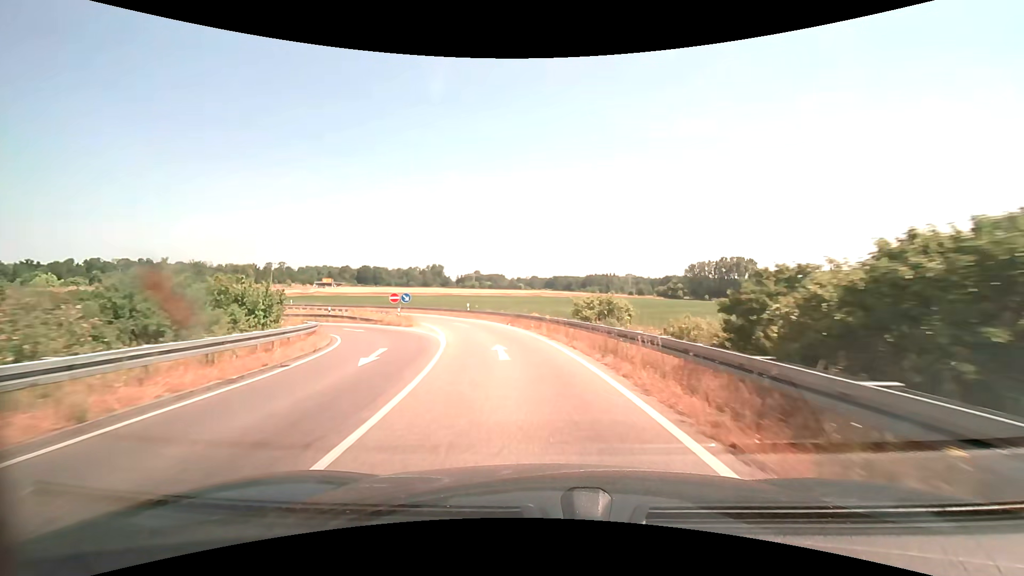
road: trunk_link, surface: asphalt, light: Day
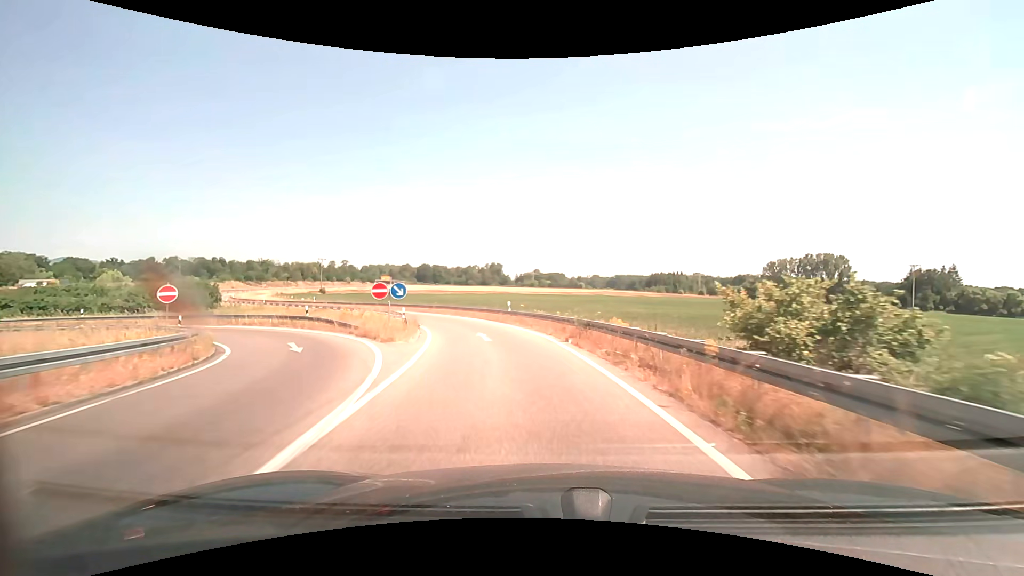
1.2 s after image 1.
(-0.9, +15.2) m; -7°
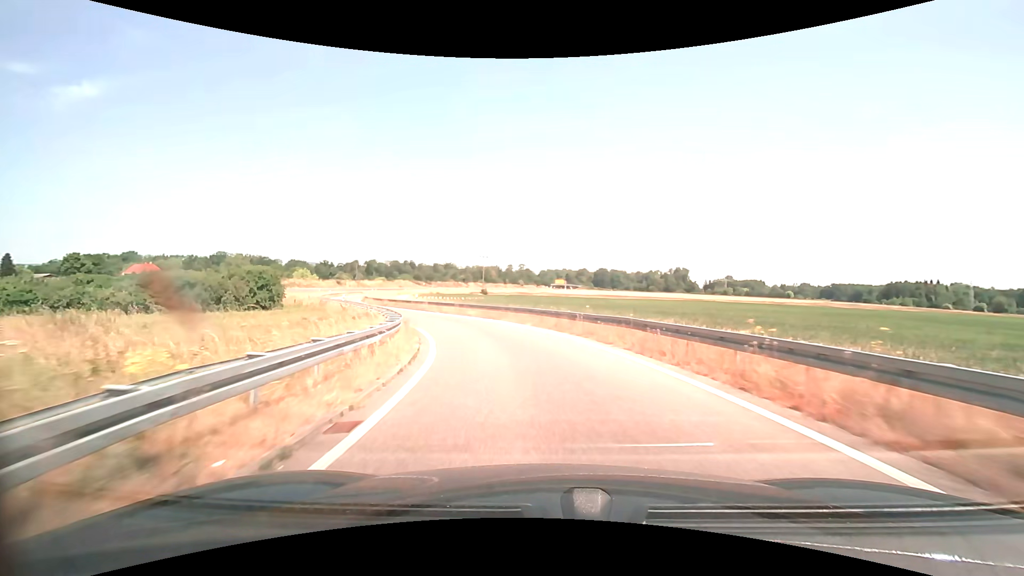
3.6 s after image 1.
(-5.0, +30.0) m; -20°
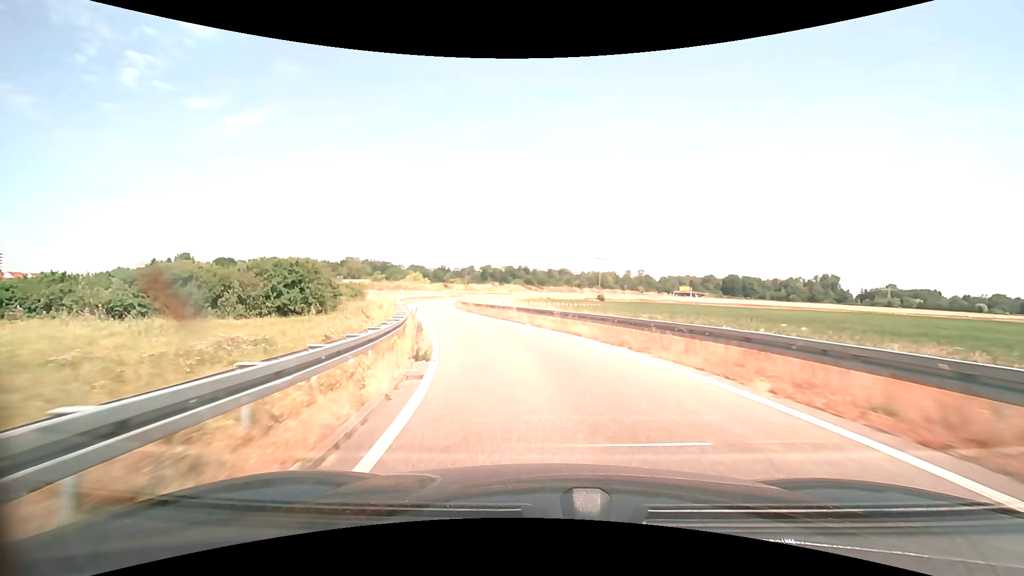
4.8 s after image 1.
(-1.8, +15.4) m; -13°
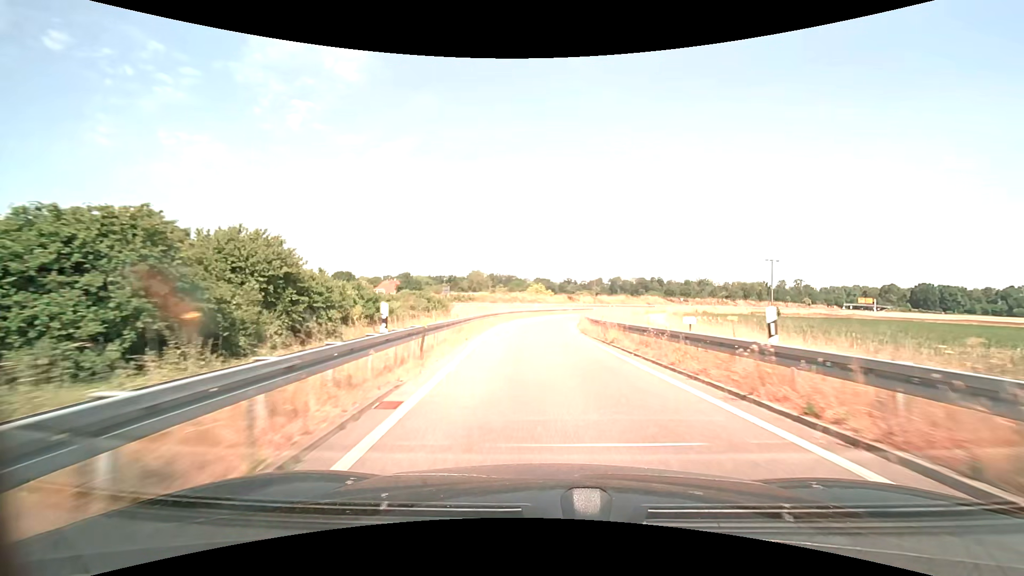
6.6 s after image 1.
(-3.8, +24.1) m; -15°
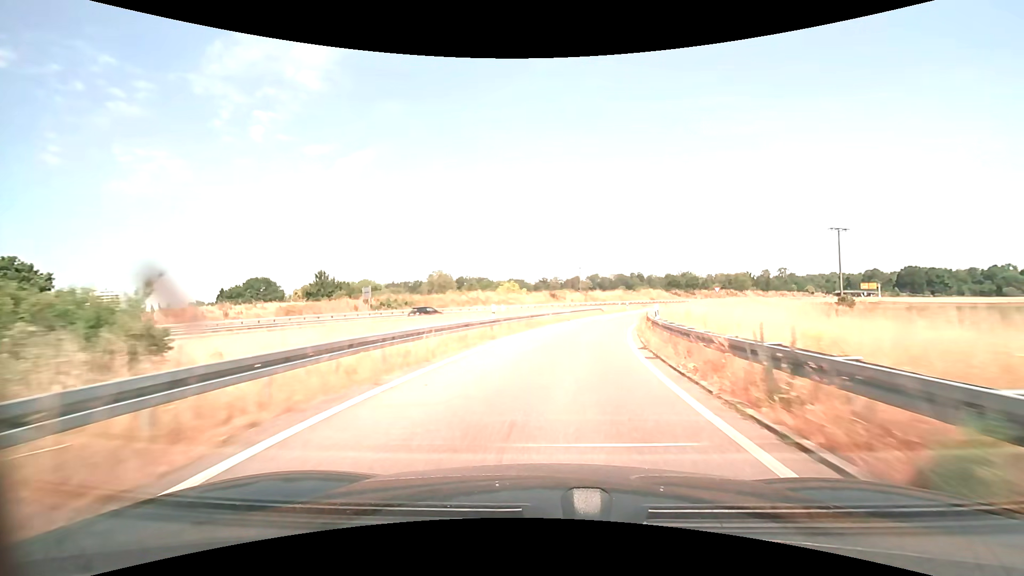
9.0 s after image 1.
(0.0, +36.7) m; +2°
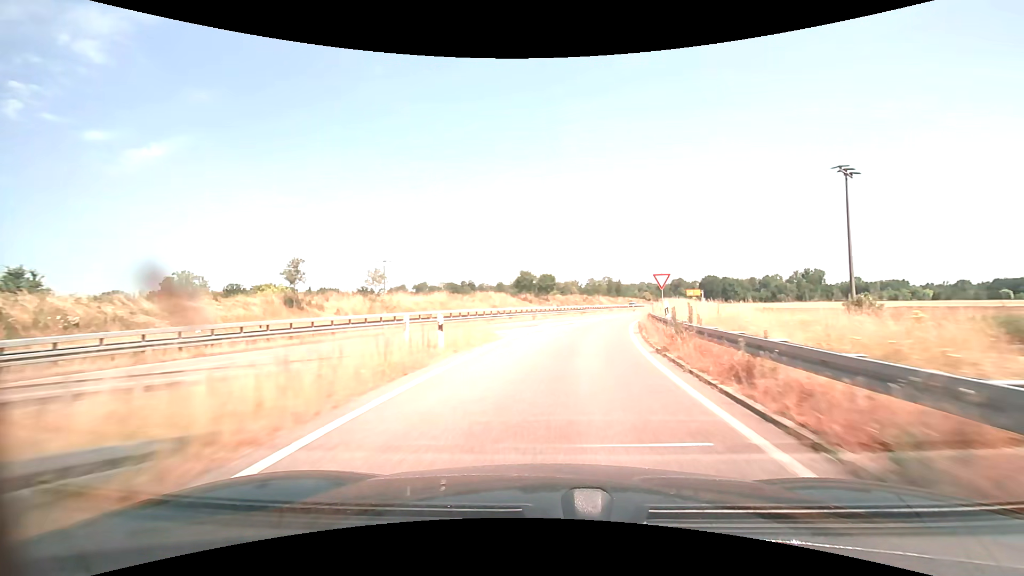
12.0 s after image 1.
(+8.1, +50.2) m; +19°
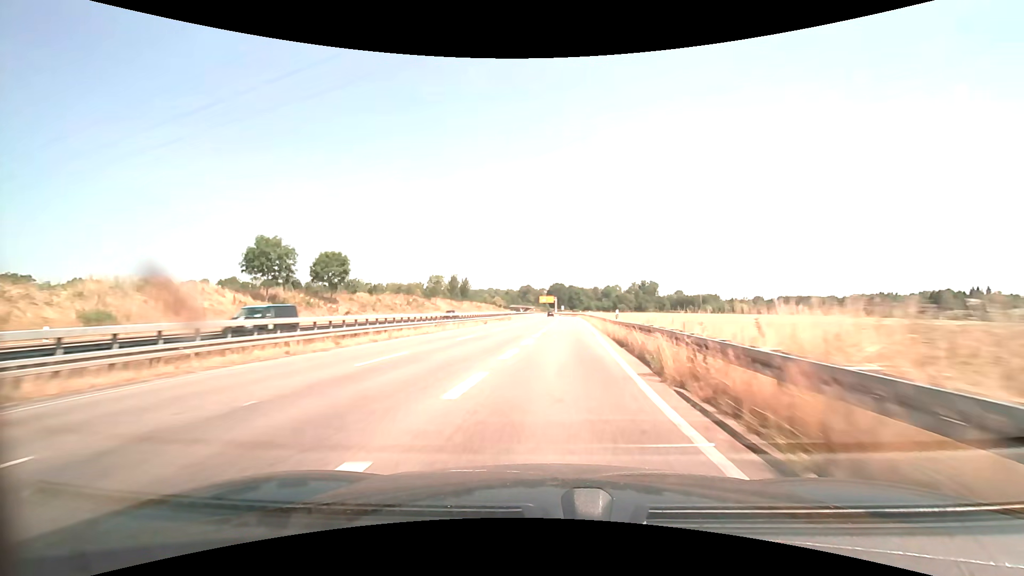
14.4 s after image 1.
(+6.8, +43.7) m; +17°
(0, +10) (+1, +20) (+1, +30) (+1, +40) (+2, +50) (+2, +60) (+2, +70) (+2, +80) (+2, +90) (+2, +100) m
